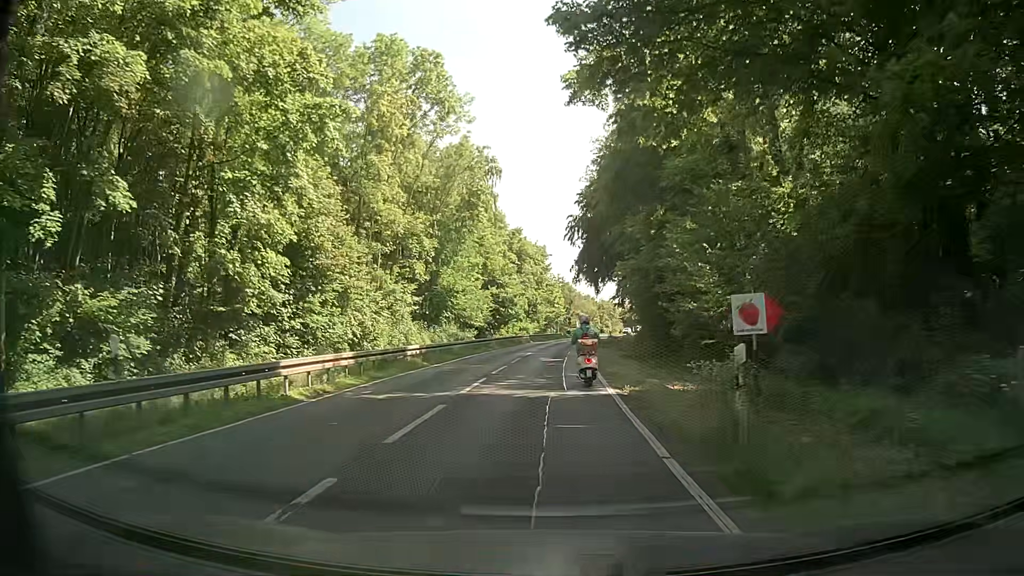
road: secondary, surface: asphalt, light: Day
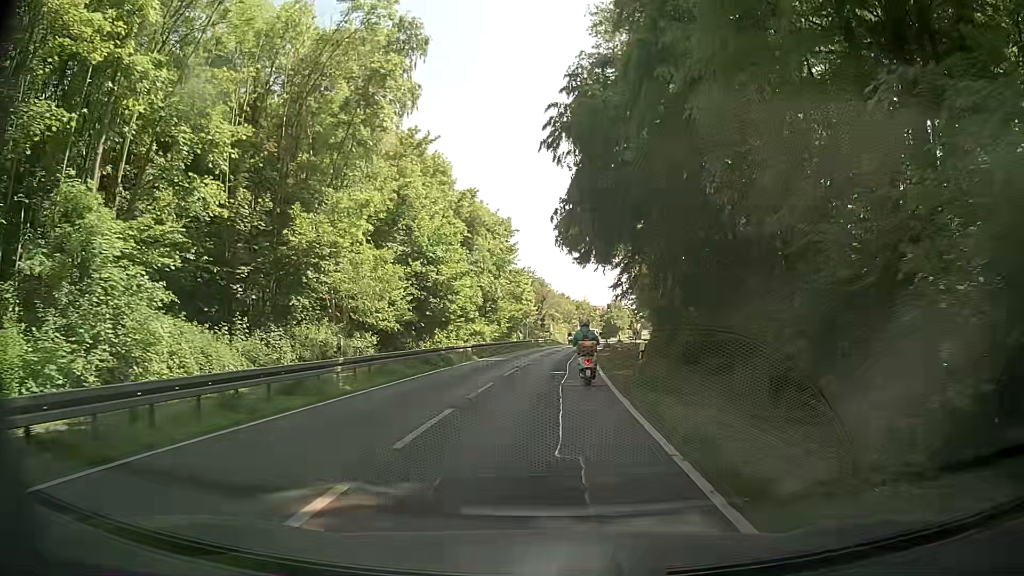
(+0.7, +30.4) m; +3°
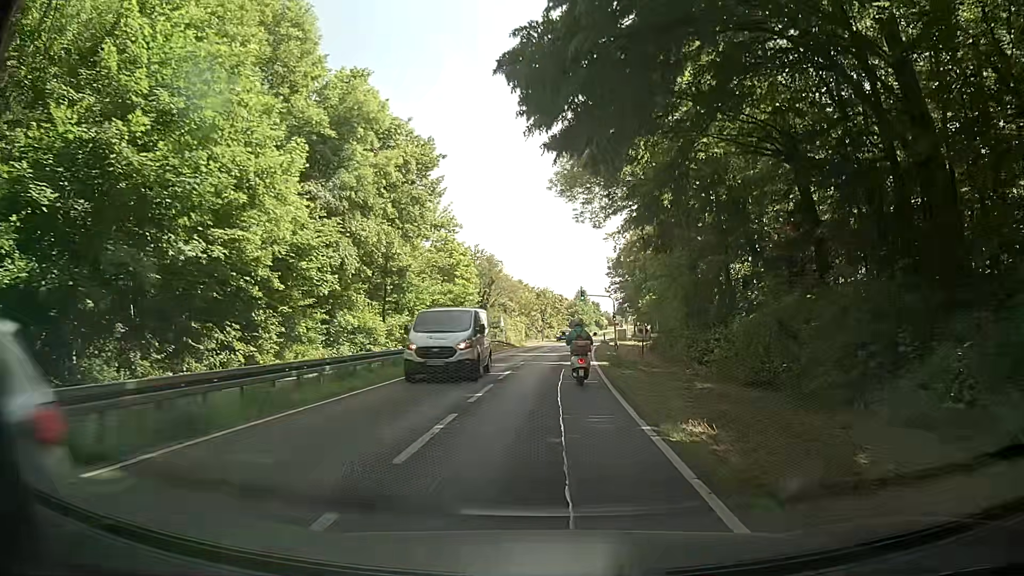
(+1.1, +32.0) m; +4°
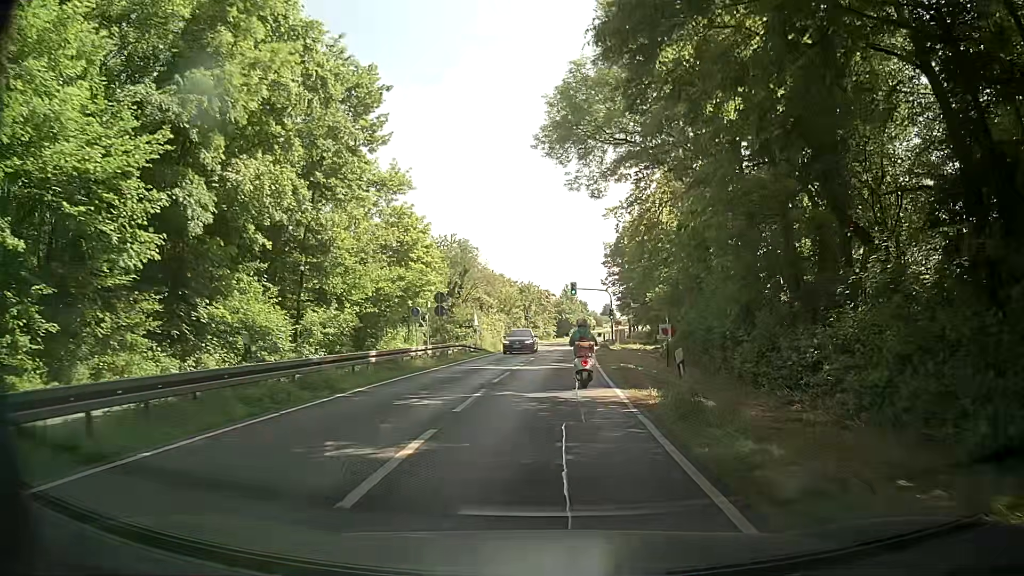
(+0.1, +13.6) m; +1°
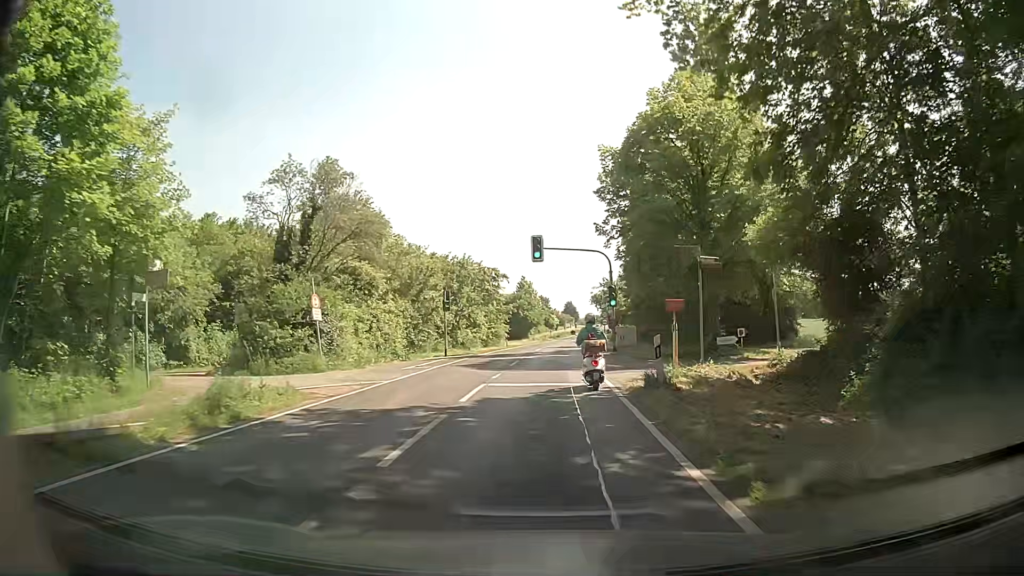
(+1.5, +34.4) m; +5°
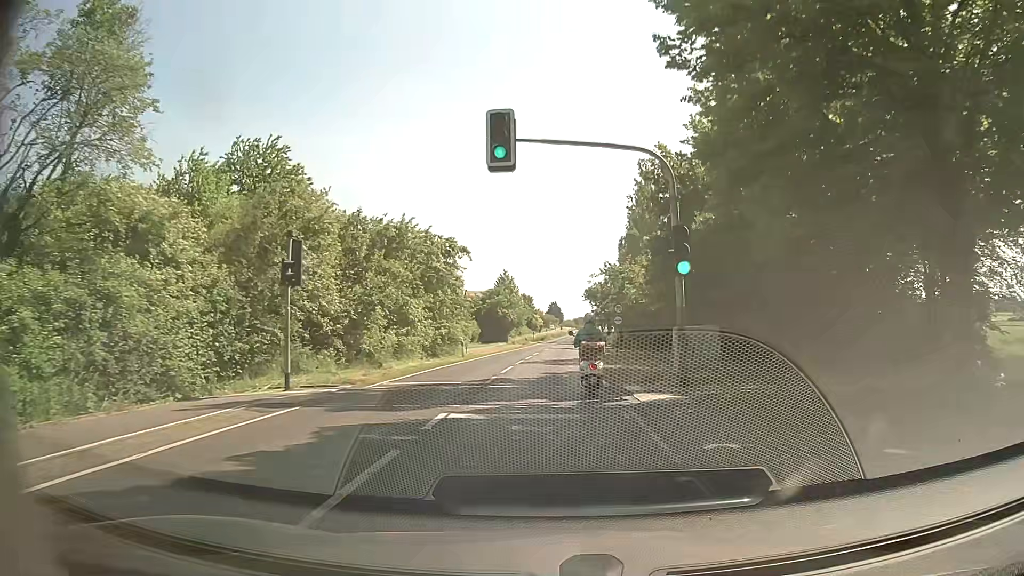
(-0.1, +21.2) m; +1°
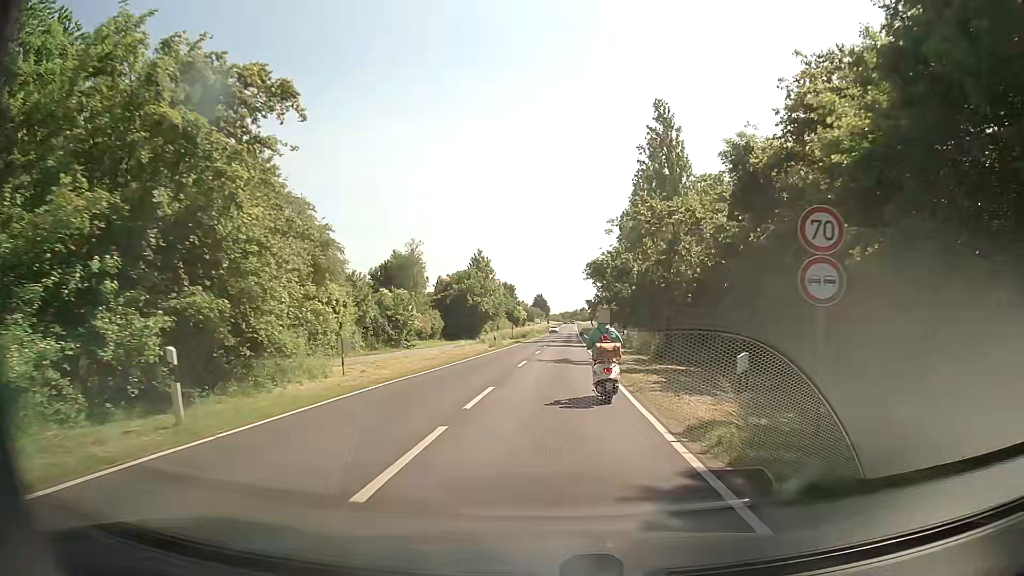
(+0.3, +28.2) m; +1°
